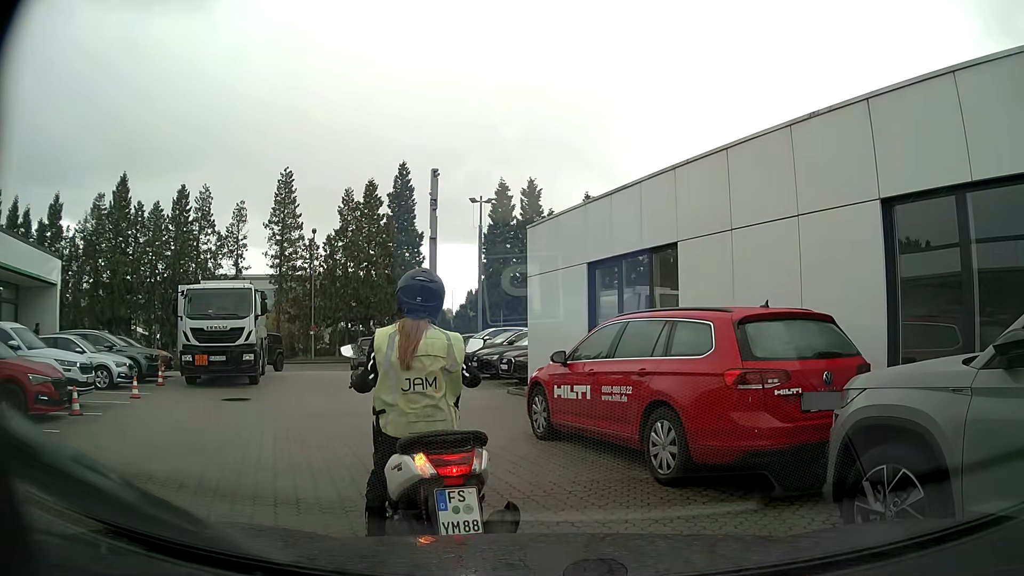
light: Day
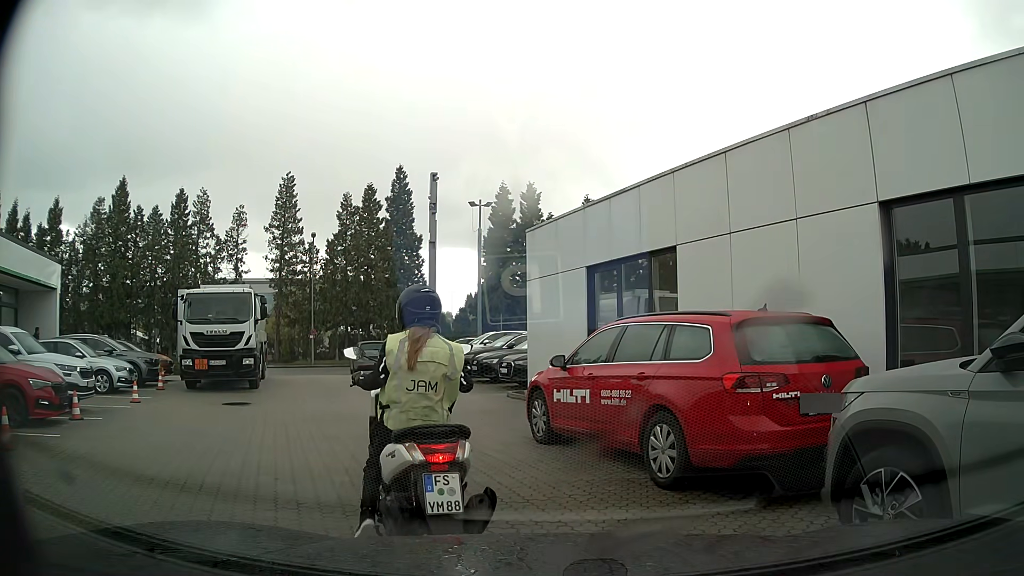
(0.0, +0.1) m; 0°
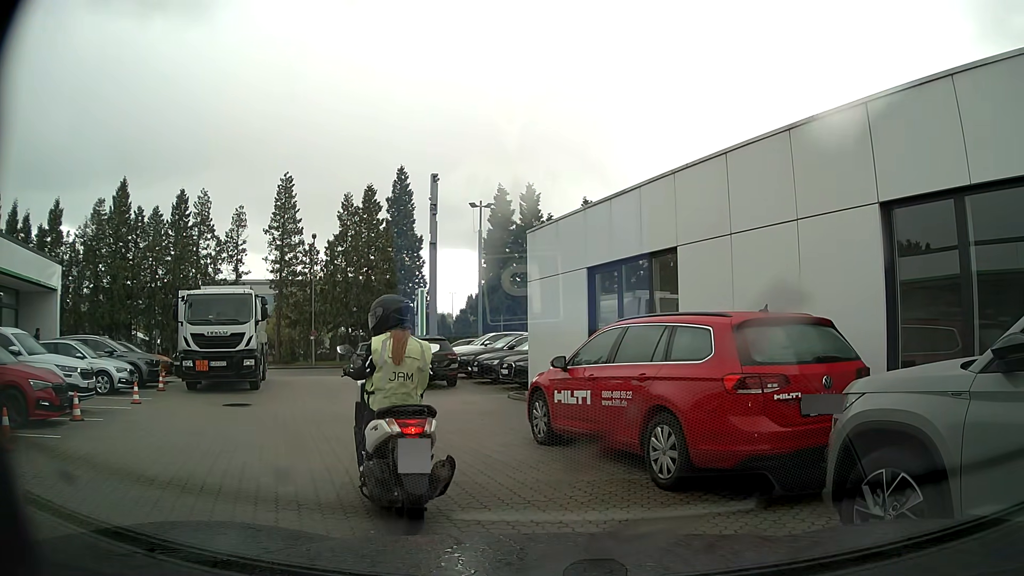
(0.0, 0.0) m; 0°
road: service
